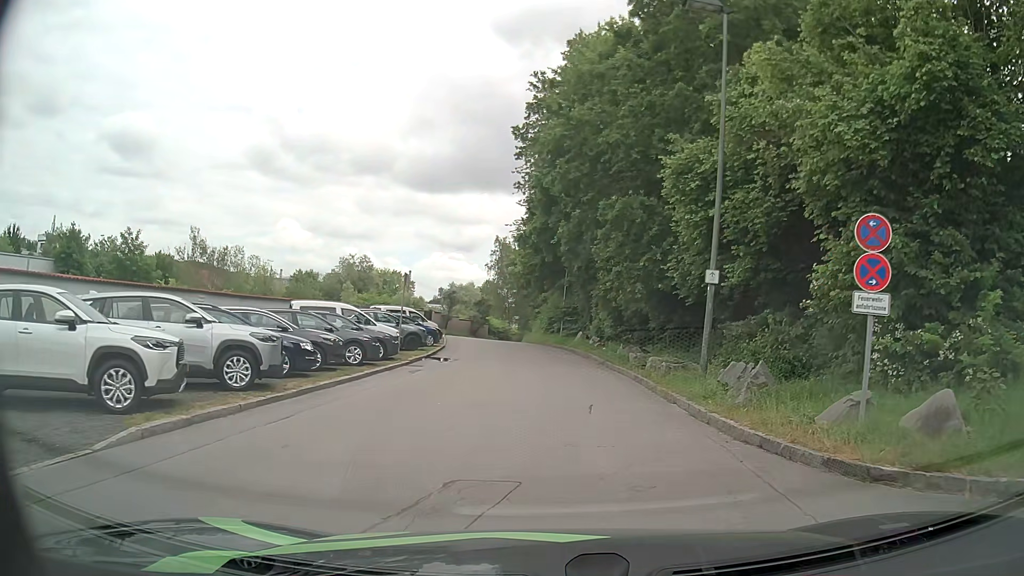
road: service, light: Day
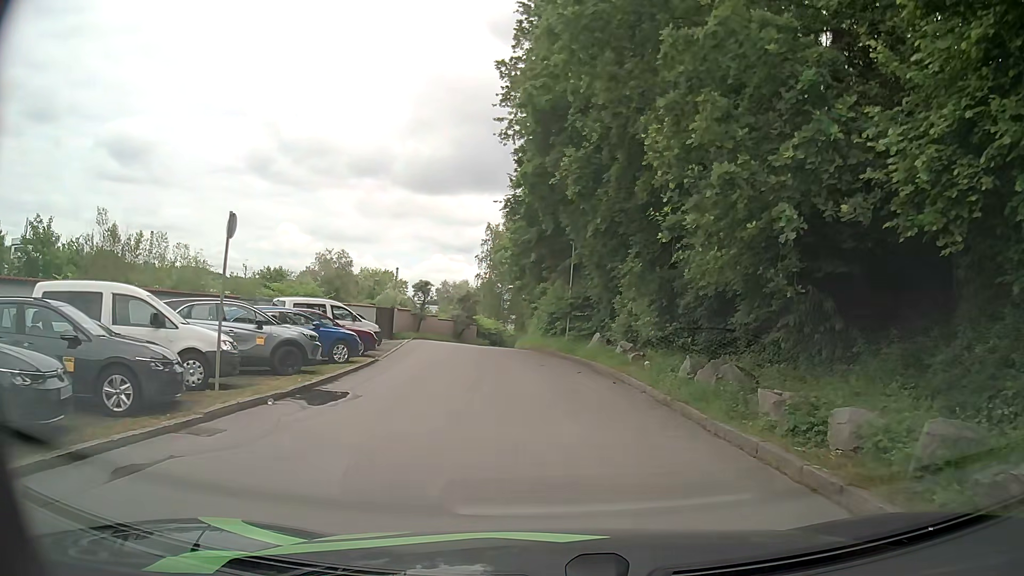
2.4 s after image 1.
(+0.3, +13.5) m; +1°
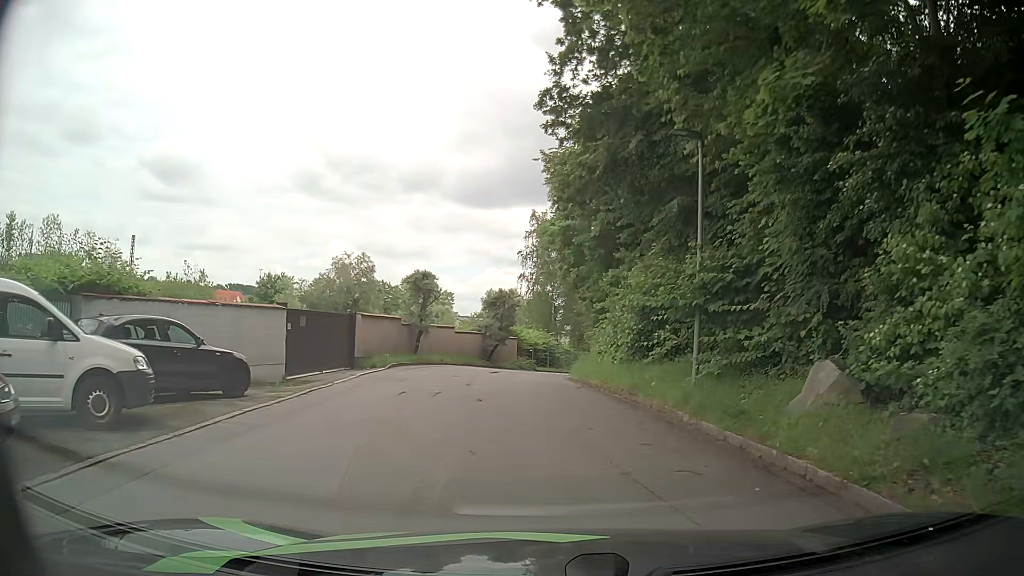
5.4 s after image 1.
(-0.5, +17.9) m; -4°
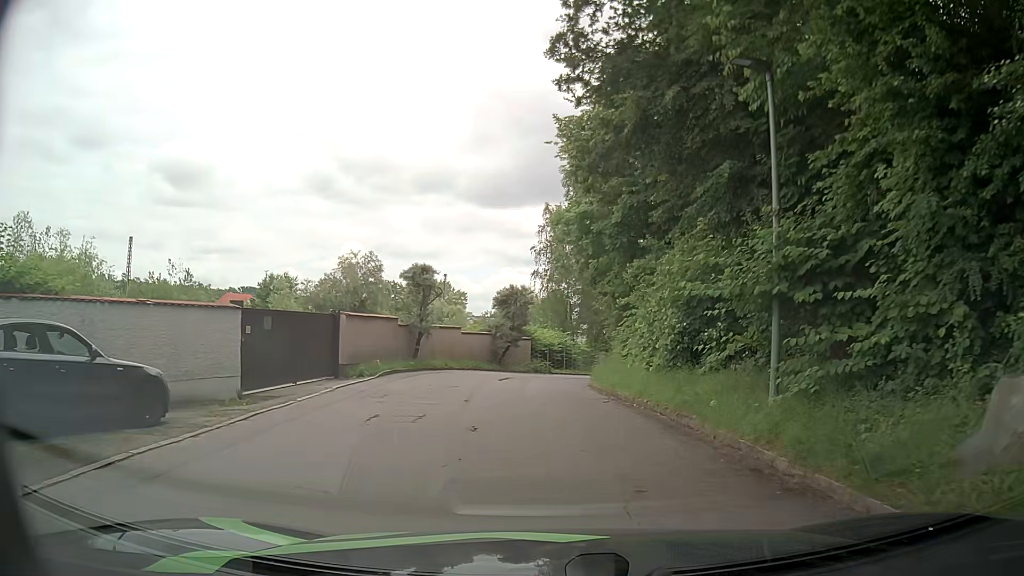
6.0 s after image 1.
(-0.1, +3.5) m; -2°
